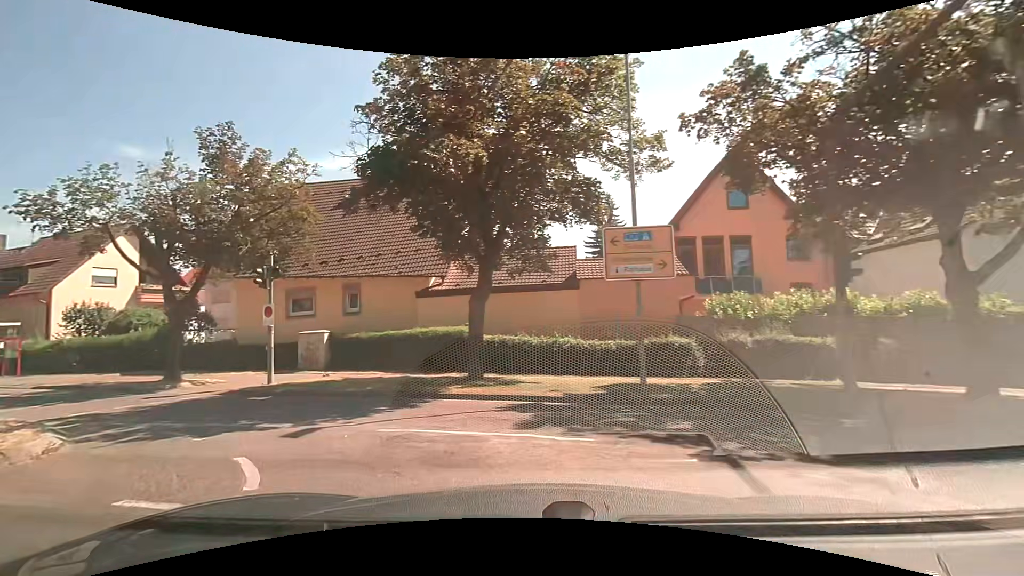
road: tertiary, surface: asphalt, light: Day
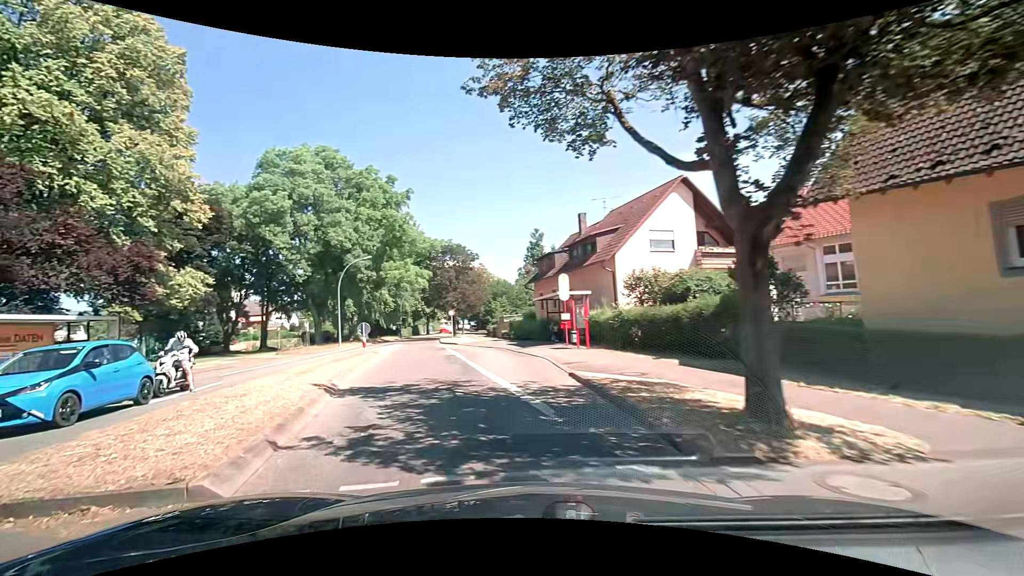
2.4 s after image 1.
(-6.1, +11.2) m; -59°
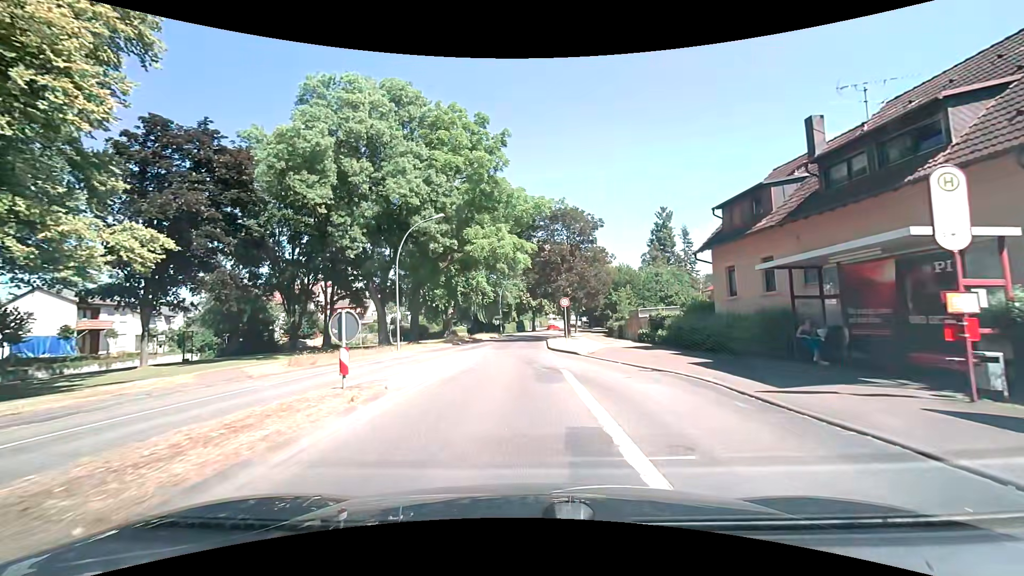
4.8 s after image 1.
(-2.1, +16.9) m; -10°
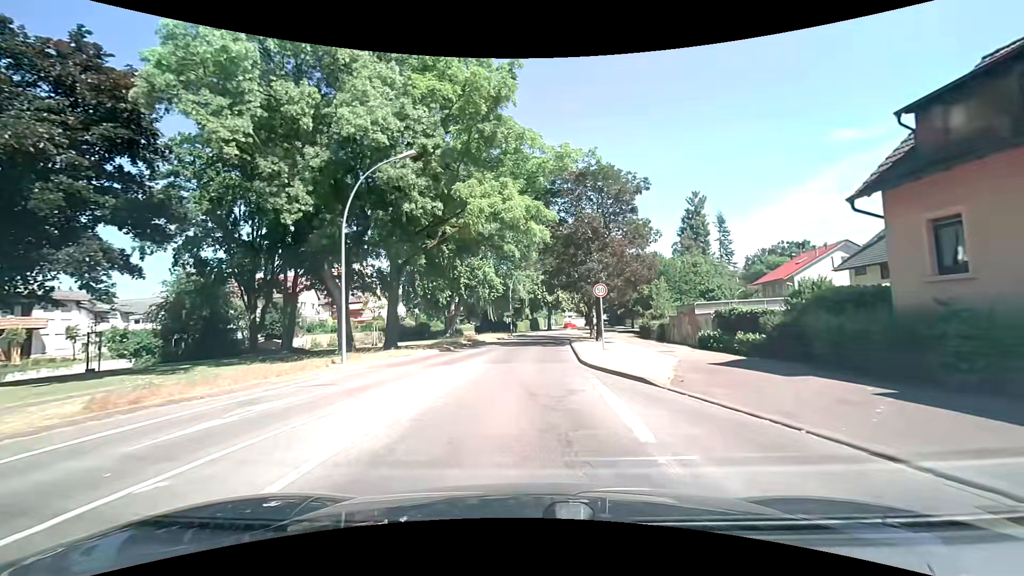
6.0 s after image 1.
(-0.2, +10.8) m; -1°
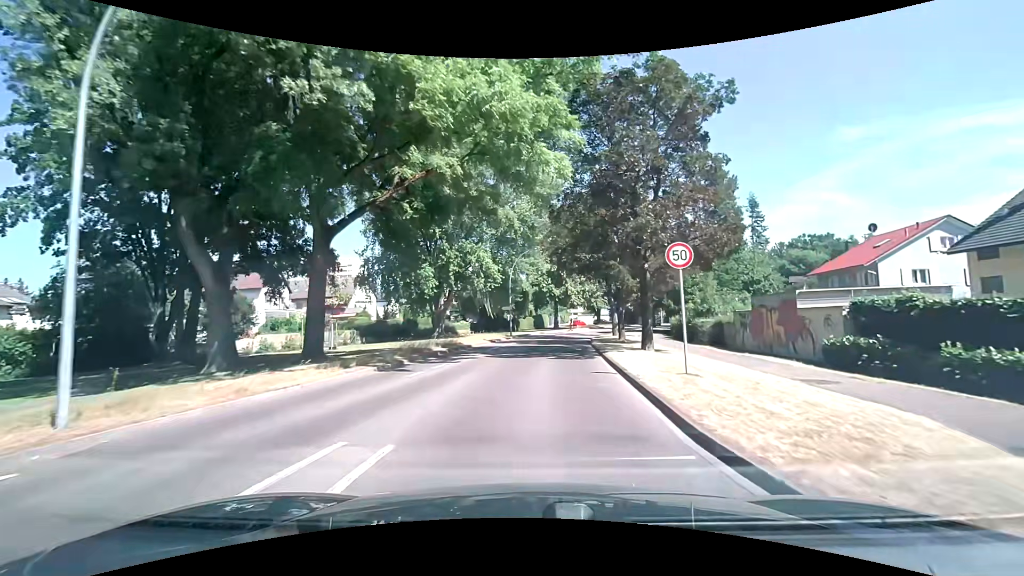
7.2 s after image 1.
(-0.1, +11.4) m; 0°
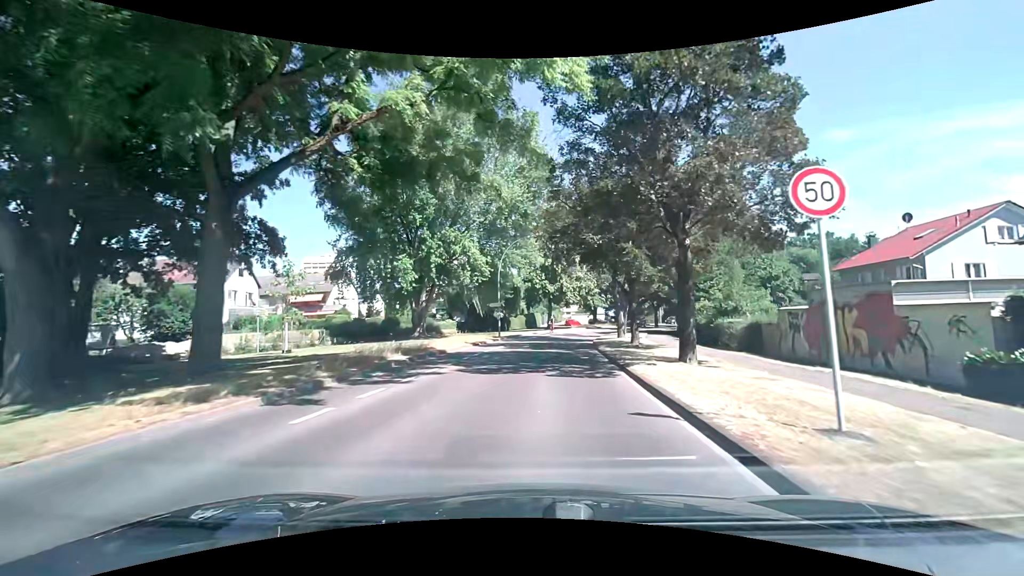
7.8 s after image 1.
(0.0, +5.8) m; +1°
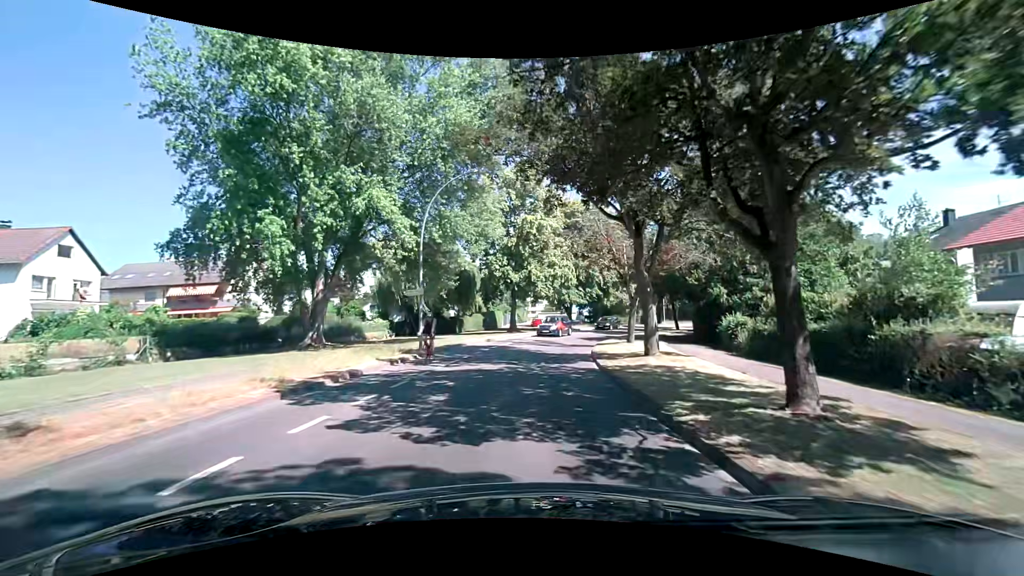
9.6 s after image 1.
(+0.6, +16.9) m; +5°
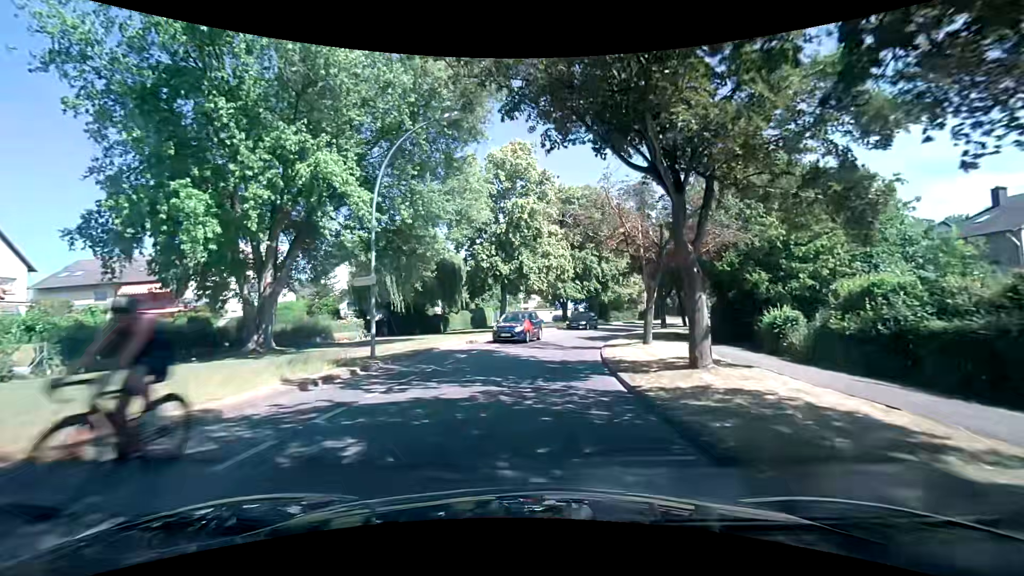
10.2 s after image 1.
(-0.1, +5.5) m; -1°
(0, +10) (+1, +20) (+3, +30) (+5, +39) (+9, +49) (+14, +57) (+19, +66) (+24, +75) (+30, +83) (+35, +92) m
